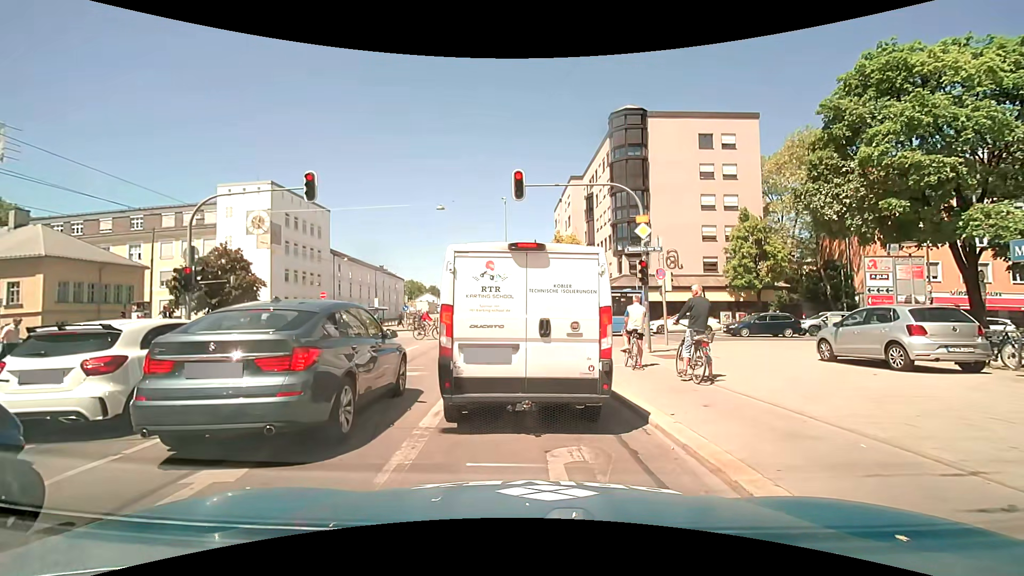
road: primary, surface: asphalt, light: Day
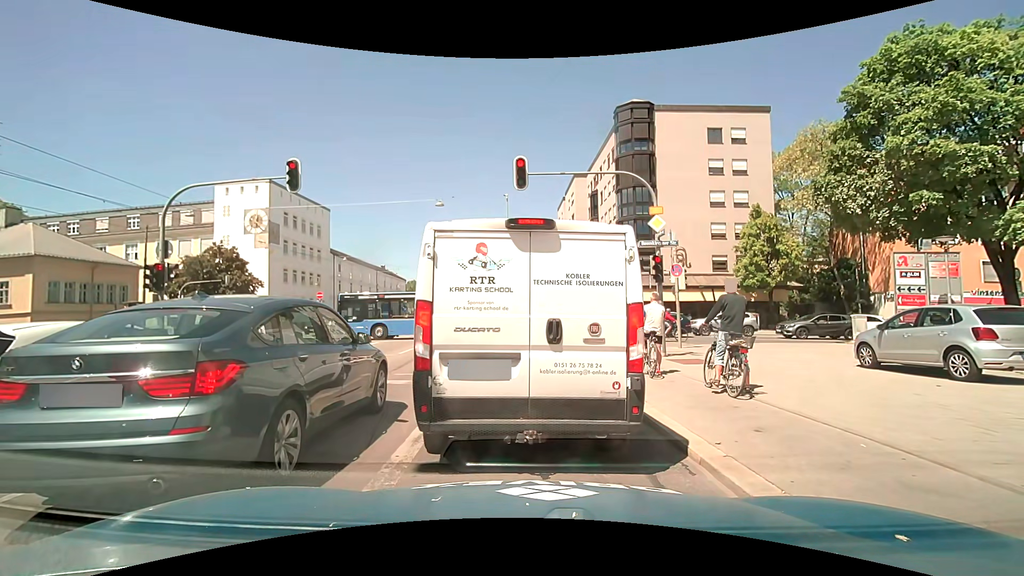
(0.0, +1.4) m; 0°
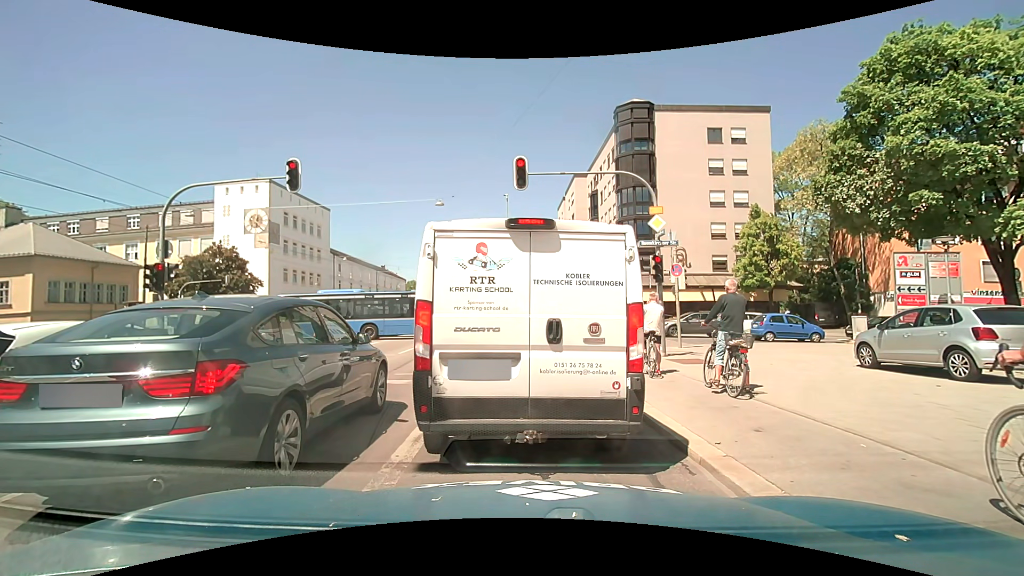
(0.0, +0.1) m; 0°
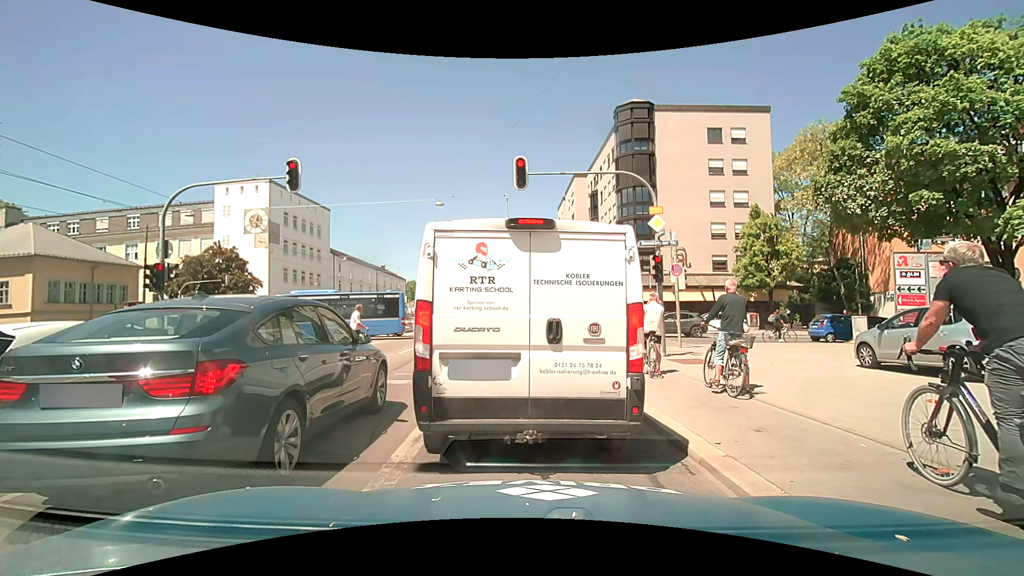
(0.0, 0.0) m; 0°
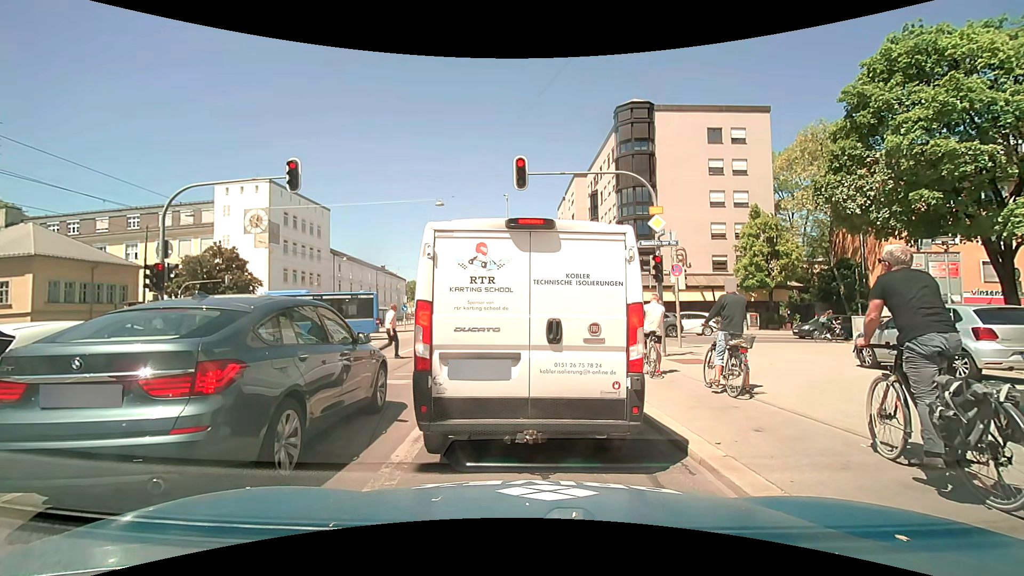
(0.0, 0.0) m; 0°
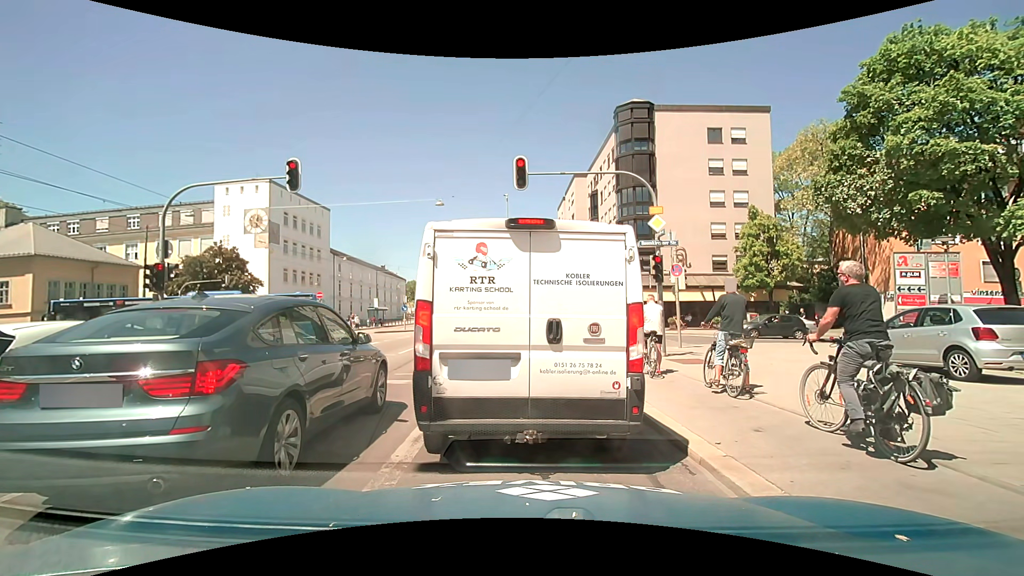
(0.0, 0.0) m; 0°
